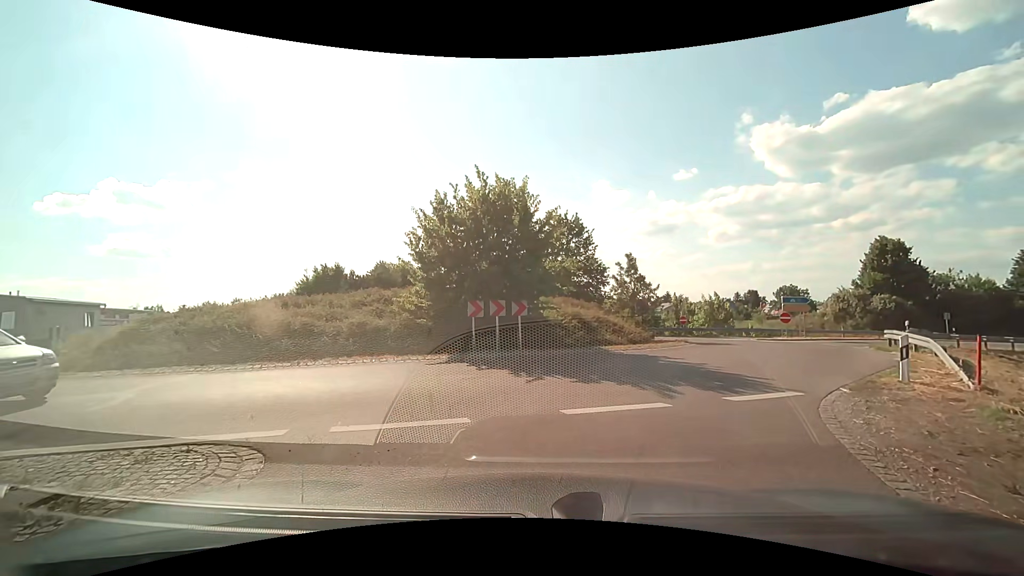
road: secondary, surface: asphalt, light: Day
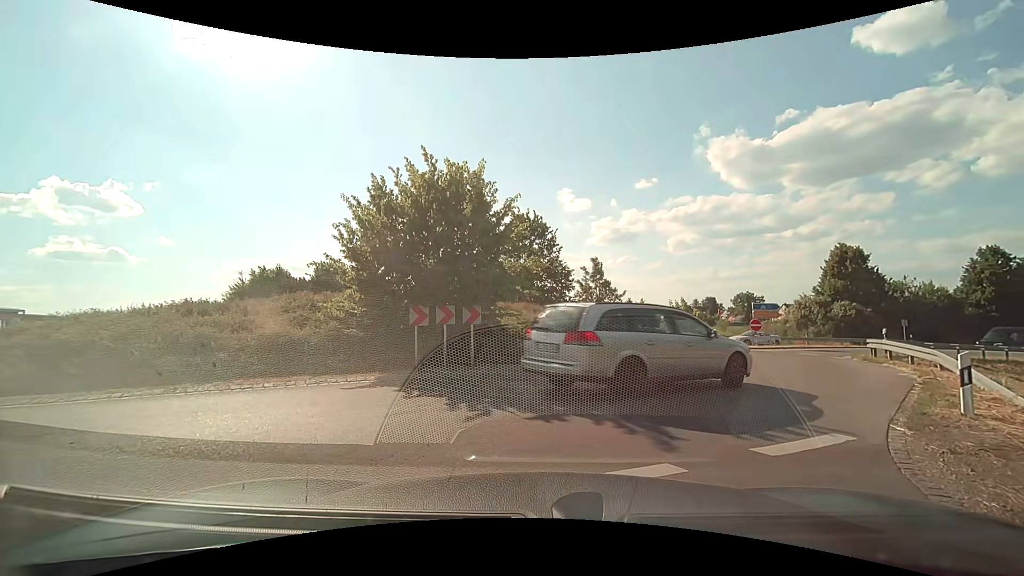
(+0.1, +2.7) m; +7°
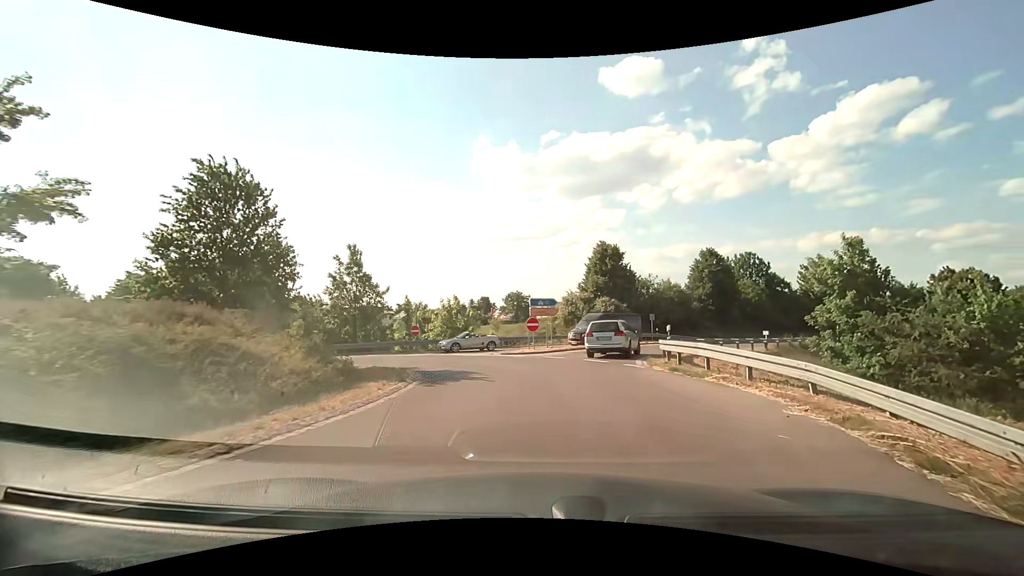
(+1.9, +8.6) m; +24°
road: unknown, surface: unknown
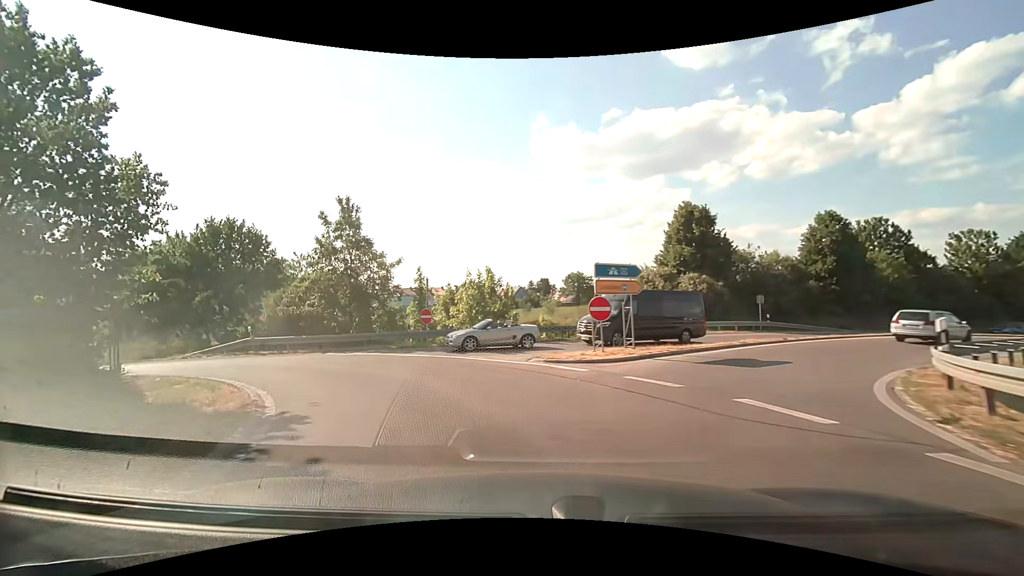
(-0.1, +11.4) m; -7°
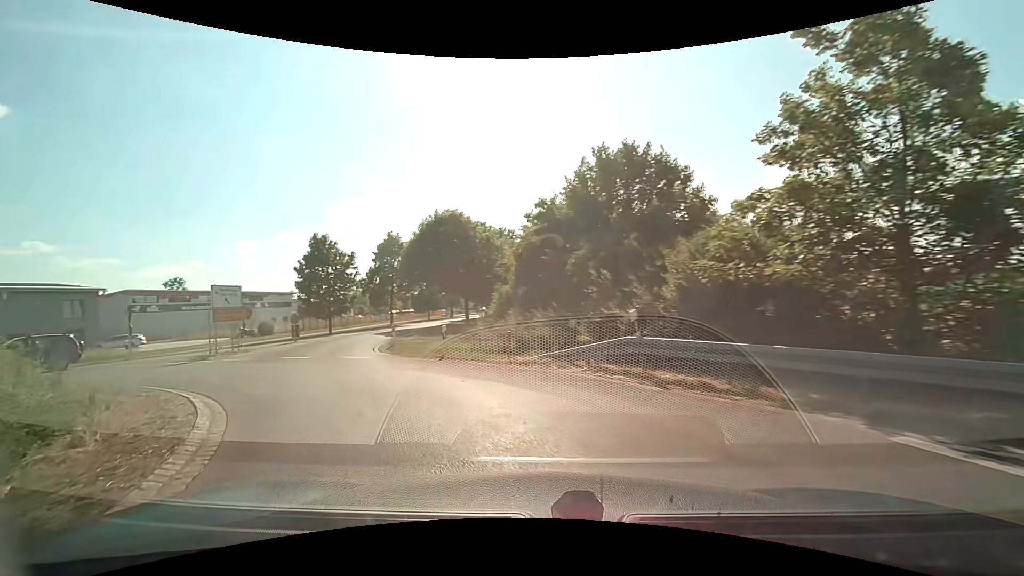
(-6.2, +15.5) m; -46°
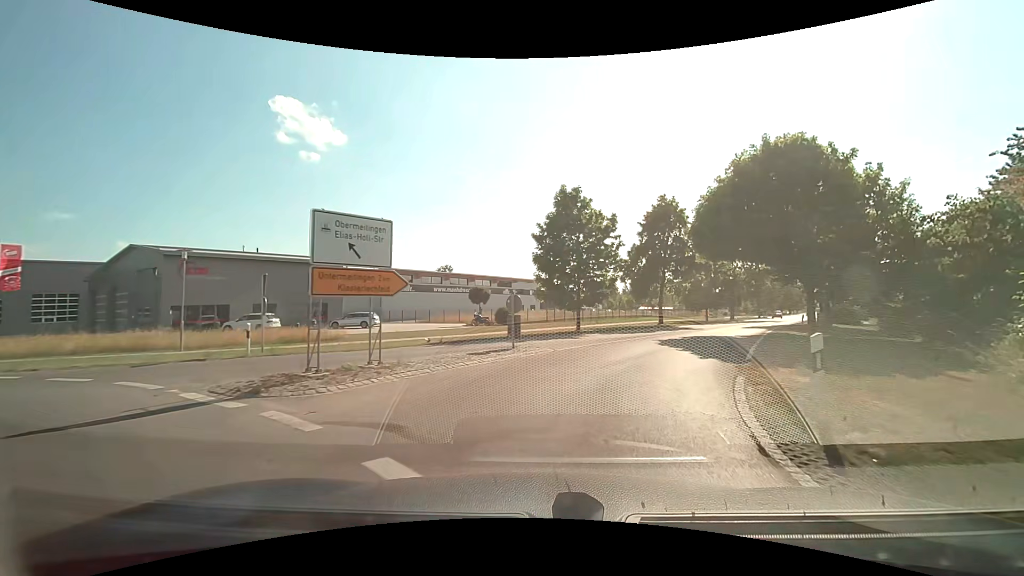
(-6.5, +16.5) m; -29°
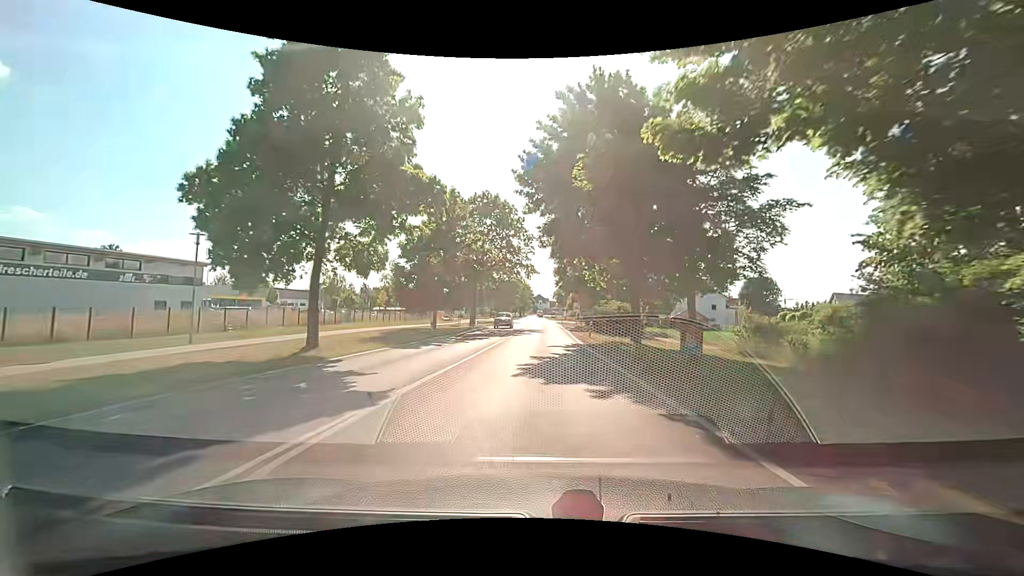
(+9.0, +28.5) m; +29°
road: tertiary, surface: asphalt
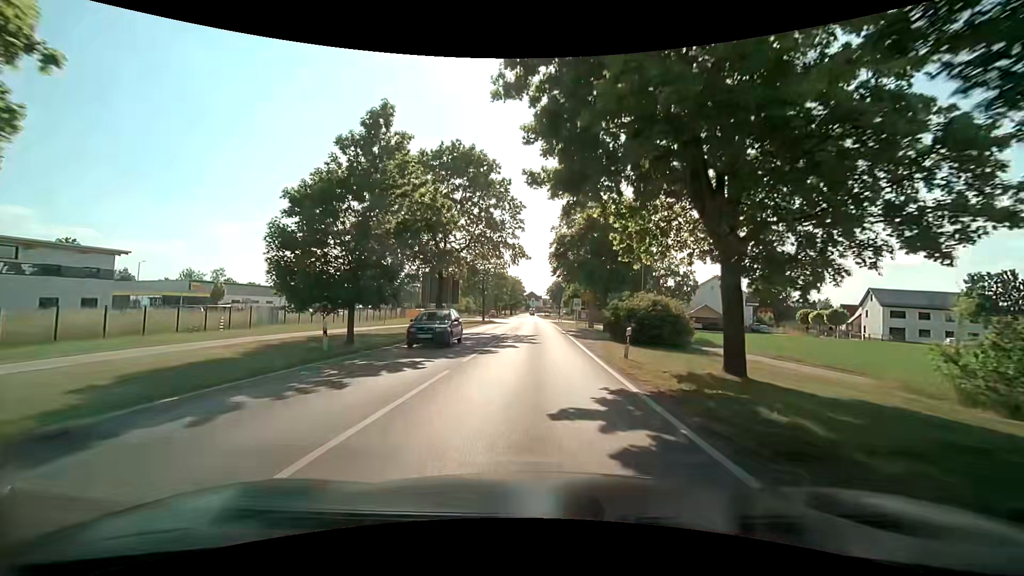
(+0.2, +13.9) m; +1°
(0, +10) (0, +20) (0, +30) (0, +40) (0, +50) (0, +60) (0, +70) (0, +80) (0, +90) (0, +100) m
